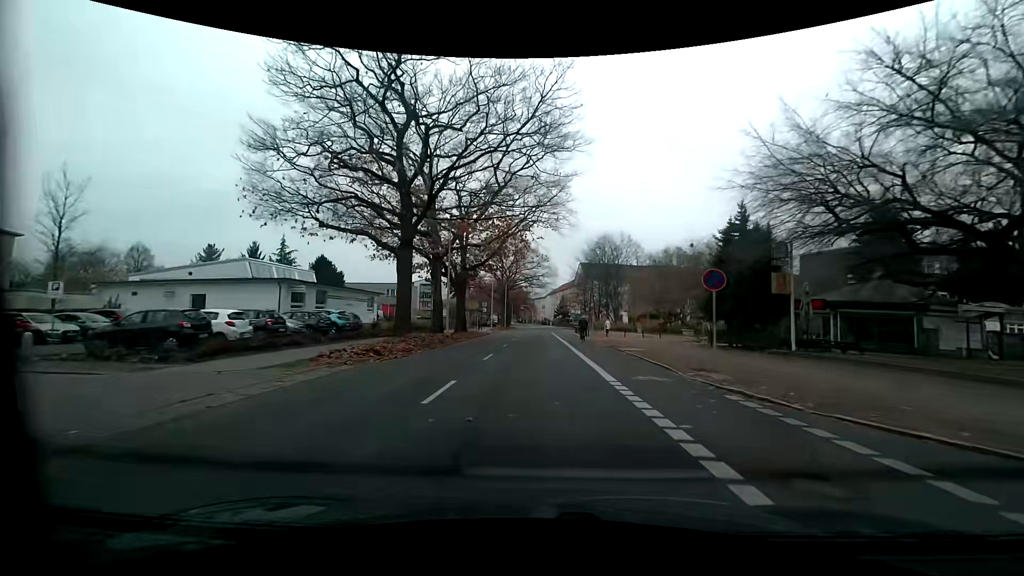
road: tertiary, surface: asphalt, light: Day
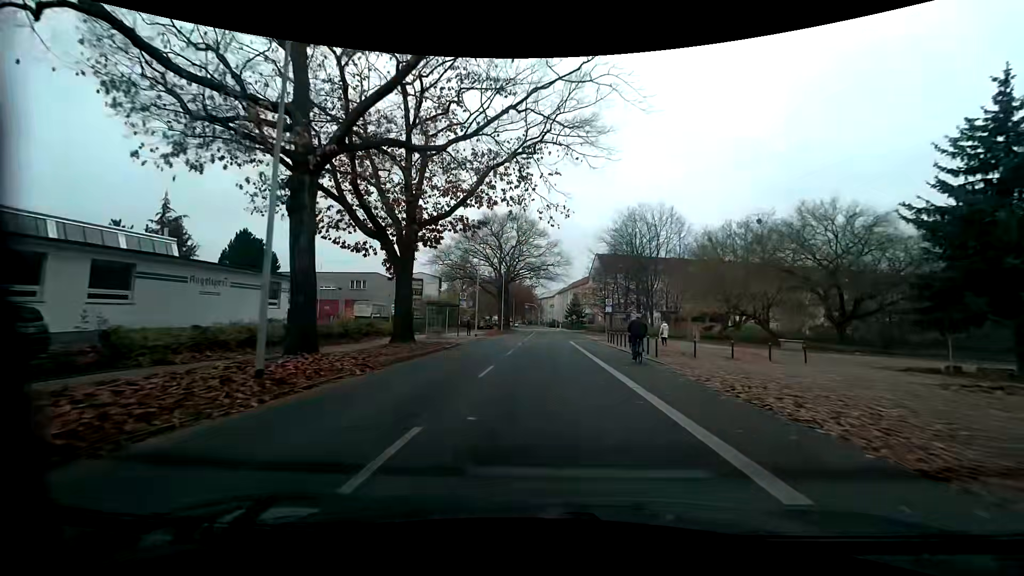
(-0.3, +22.9) m; -1°
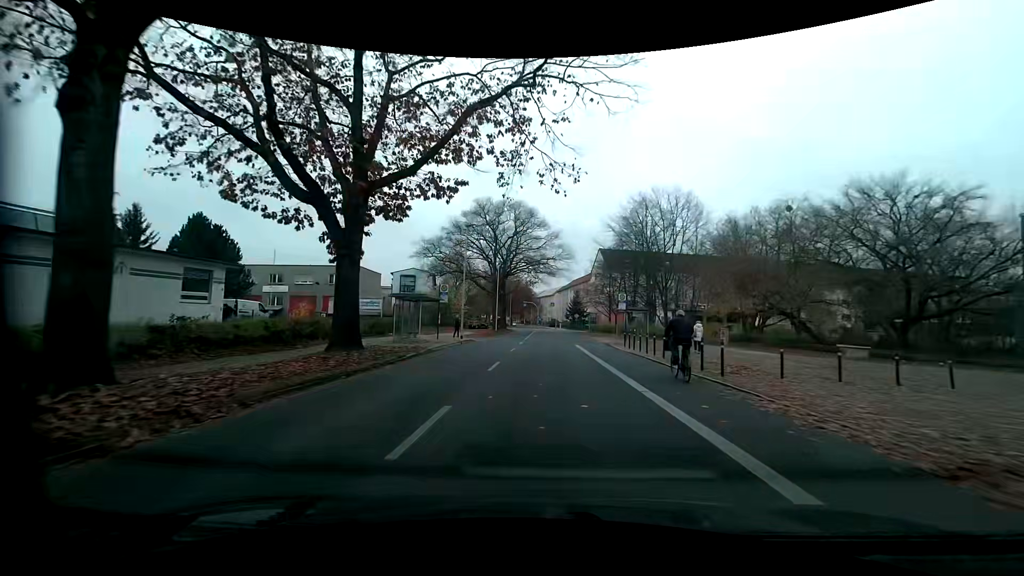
(0.0, +7.5) m; 0°
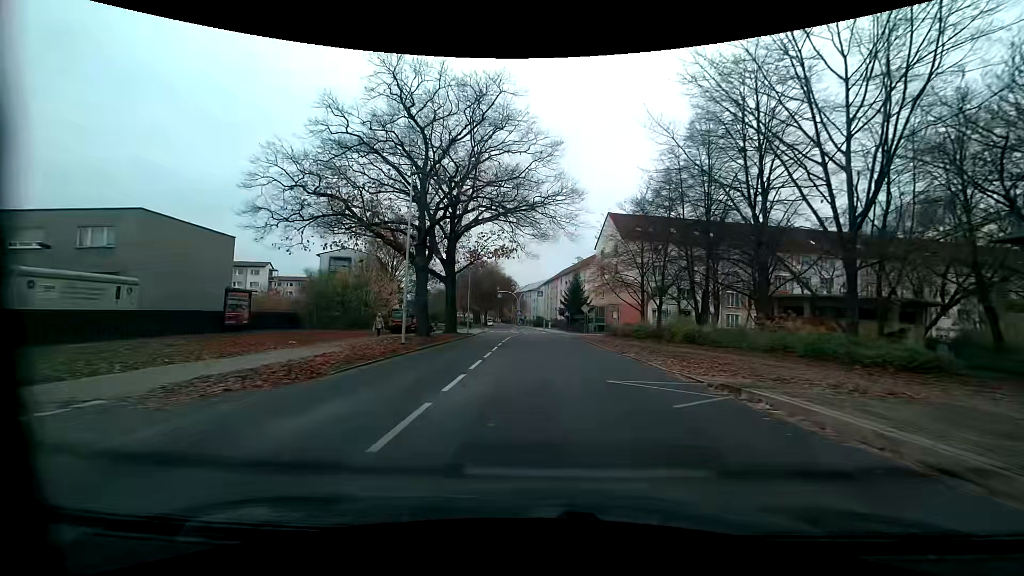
(+0.5, +35.7) m; +2°
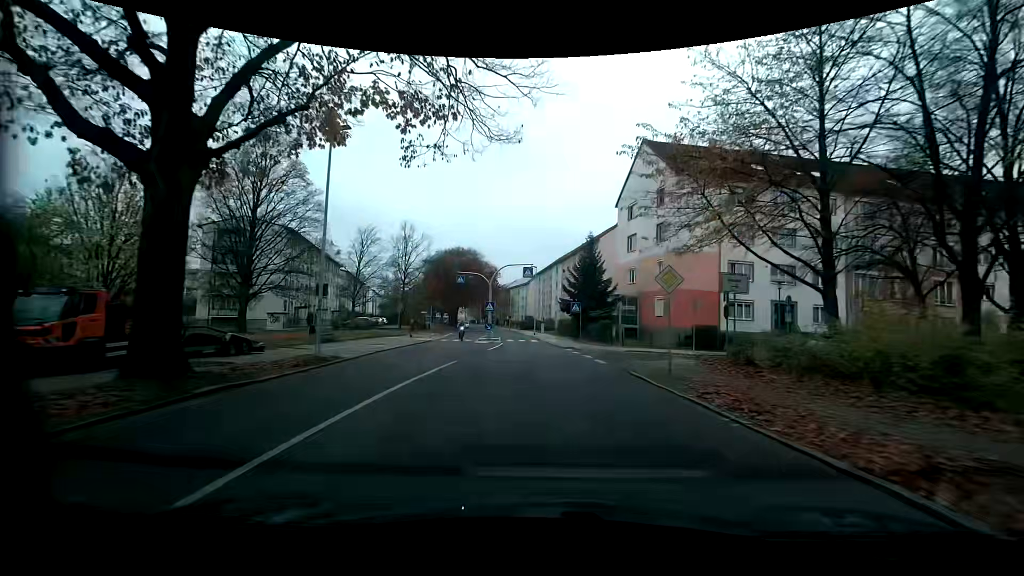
(+0.3, +30.9) m; +1°
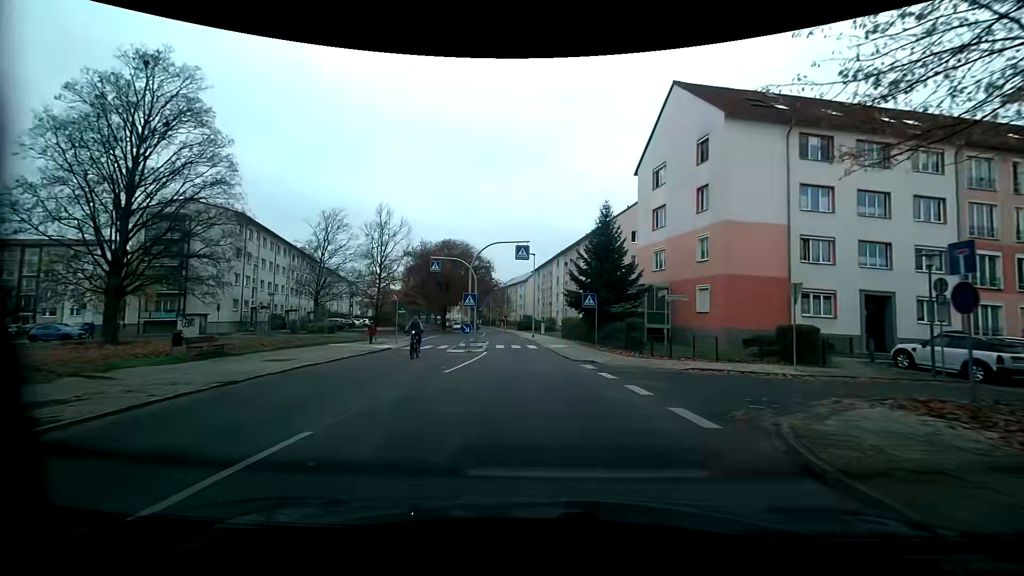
(0.0, +11.0) m; 0°
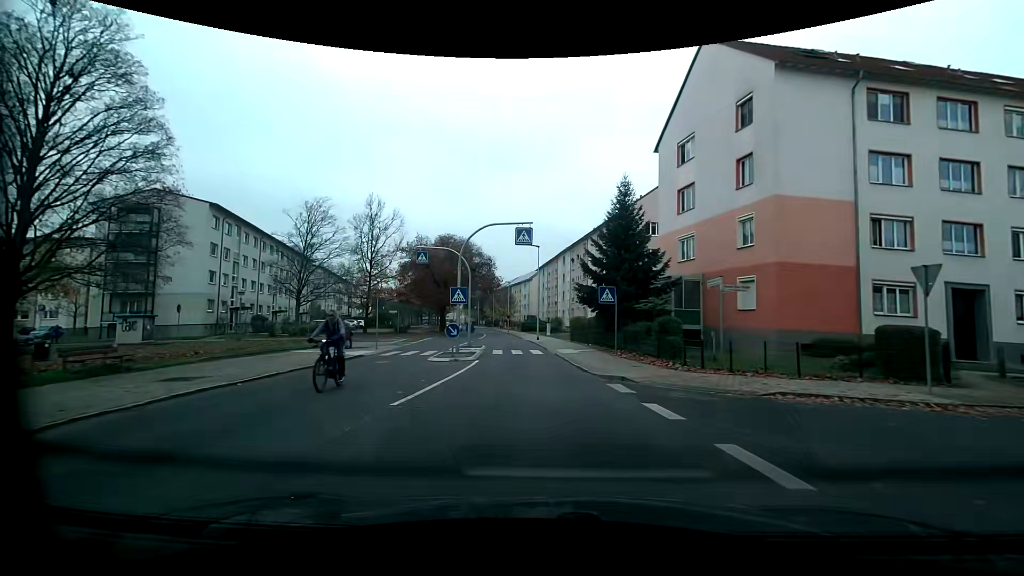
(0.0, +5.5) m; -2°
(0, +10) (0, +20) (-1, +30) (-2, +40) (-3, +50) (-4, +60) (-5, +70) (-6, +80) (-7, +90) (-8, +100) m
